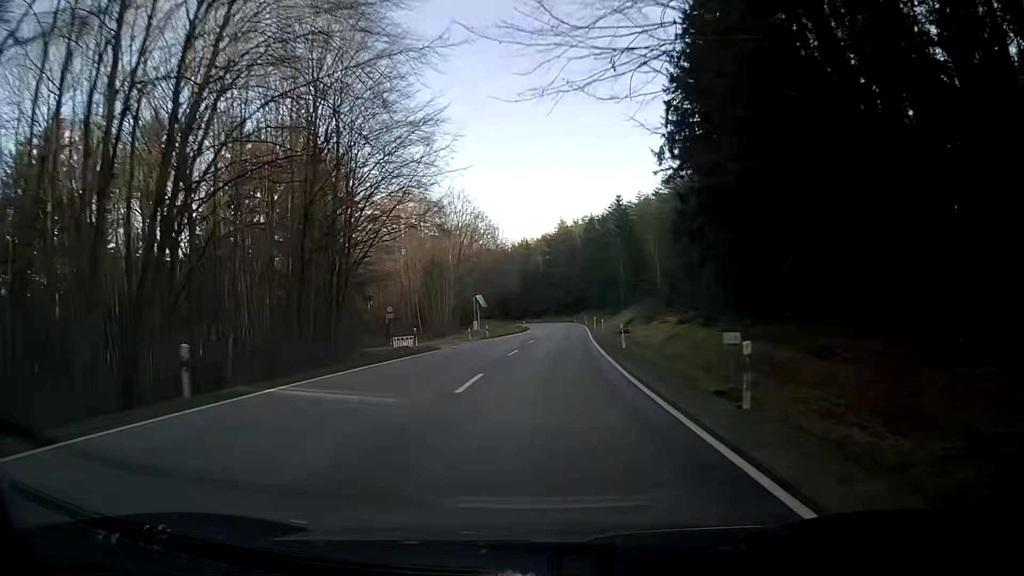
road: secondary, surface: asphalt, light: Day
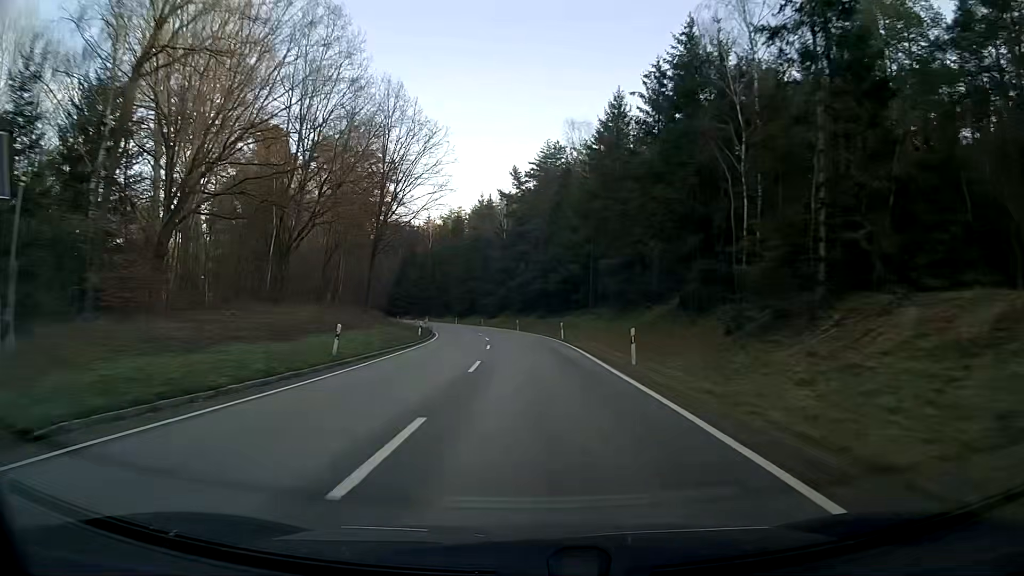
(+4.6, +79.1) m; +2°
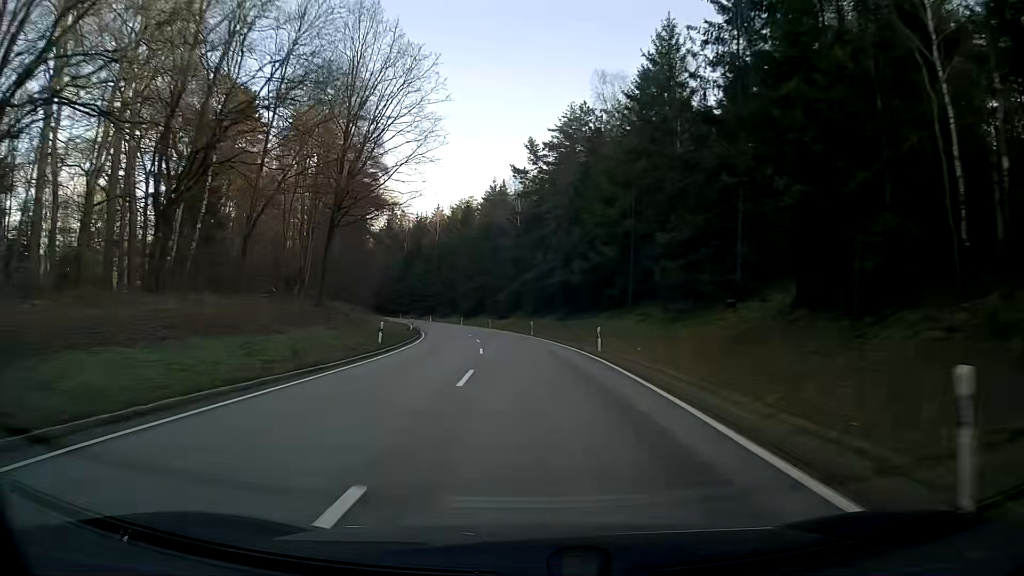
(-0.2, +15.9) m; -1°
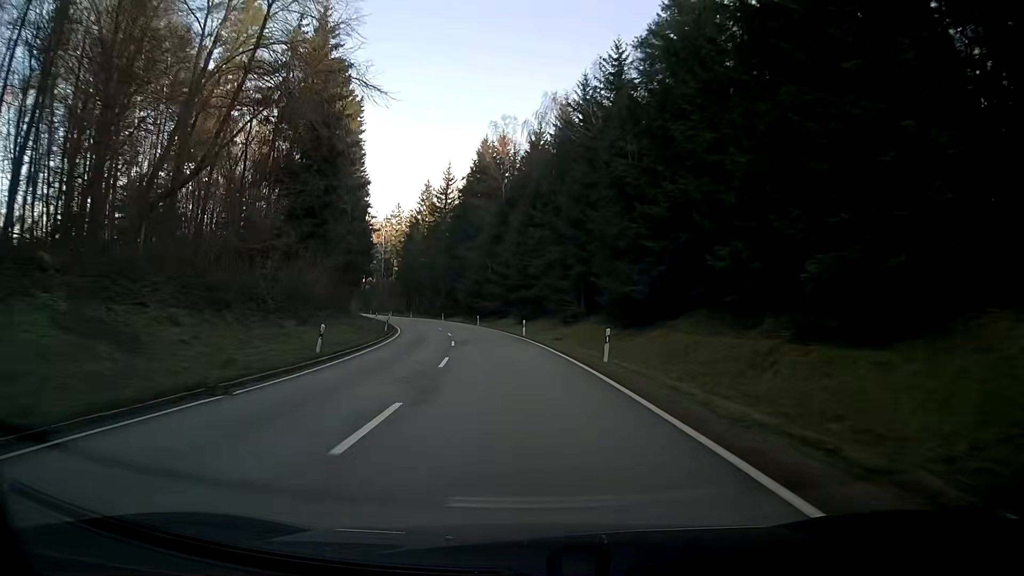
(-8.2, +78.5) m; -13°
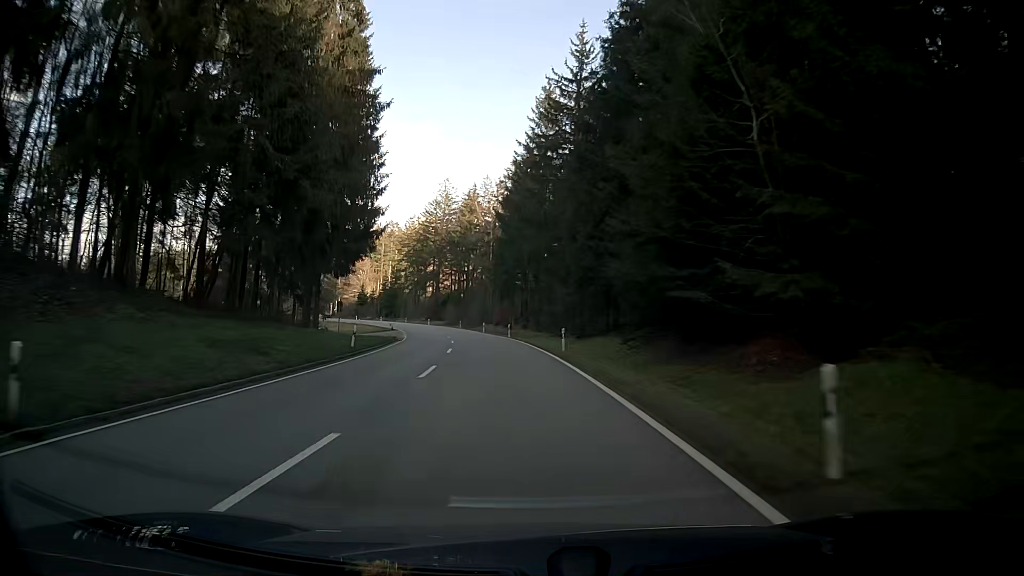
(-6.9, +62.7) m; -13°
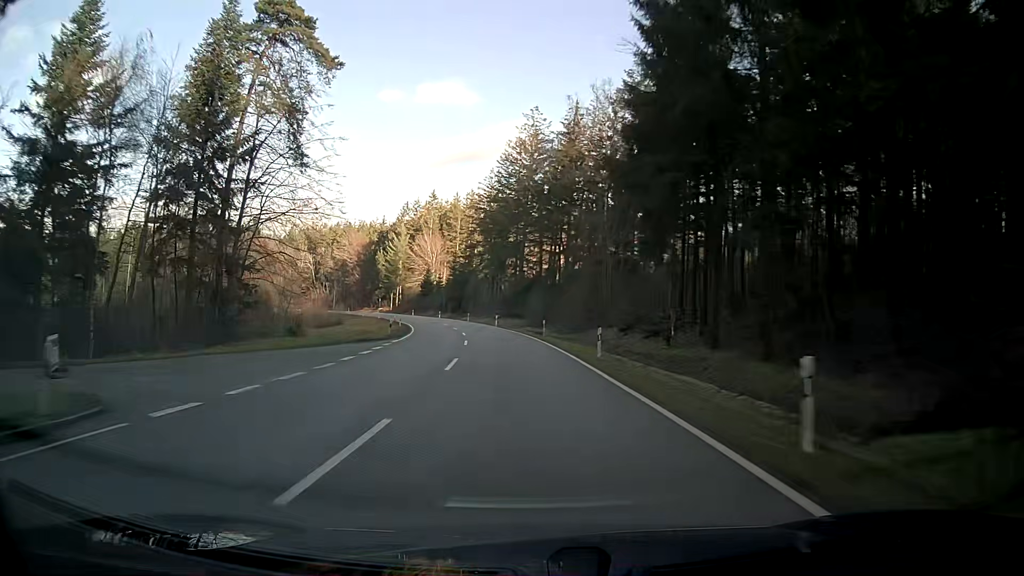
(-3.6, +47.2) m; -9°
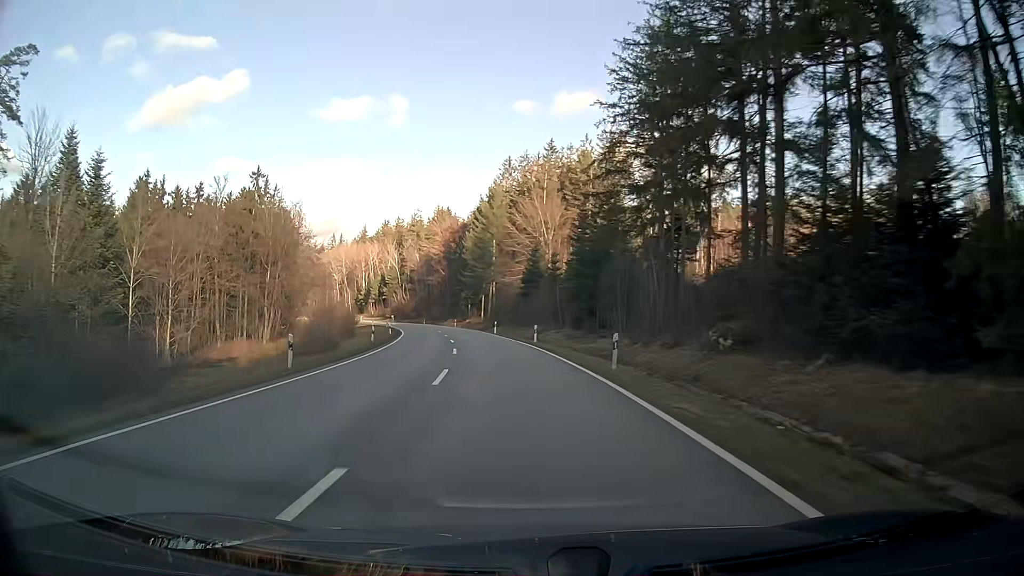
(-6.4, +62.8) m; -12°
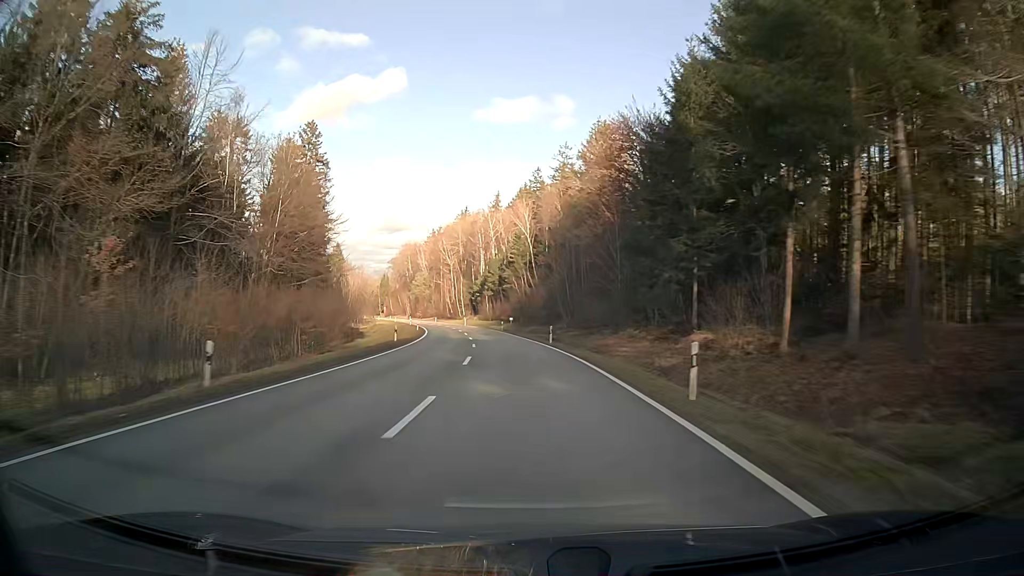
(-10.0, +78.2) m; -13°
